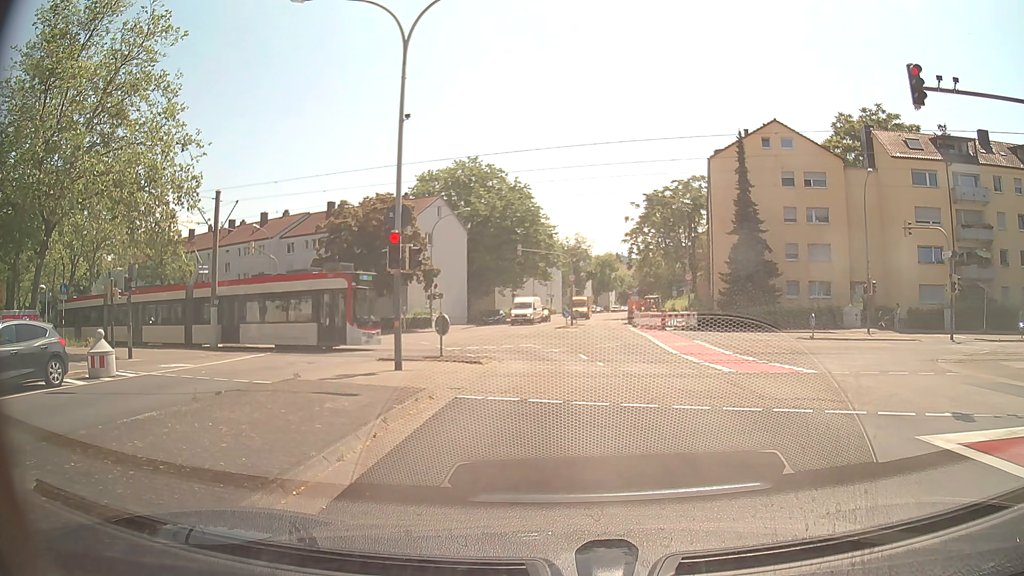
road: tertiary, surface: asphalt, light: Day
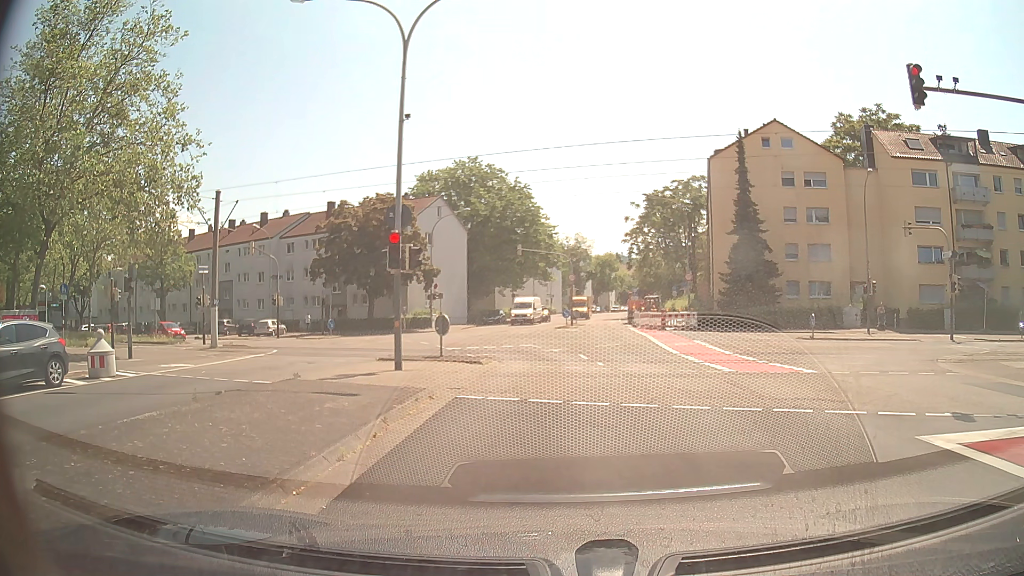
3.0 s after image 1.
(0.0, 0.0) m; 0°
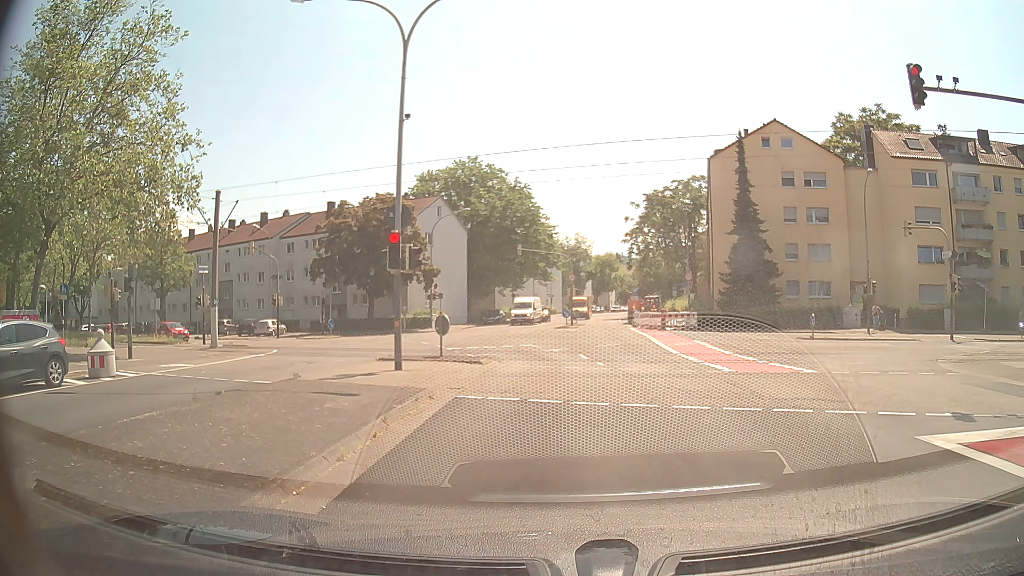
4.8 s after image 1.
(0.0, 0.0) m; 0°
